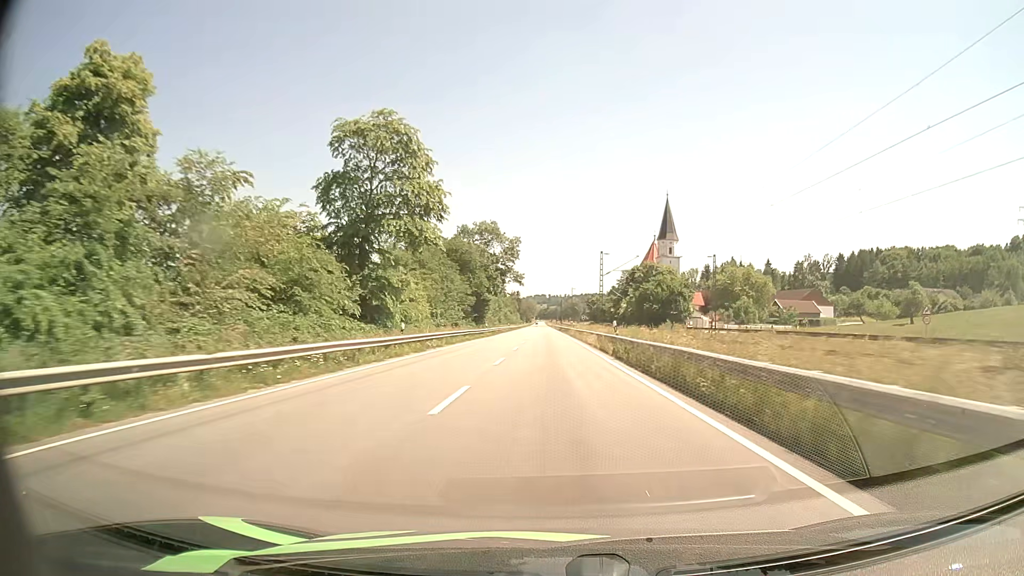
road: primary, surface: asphalt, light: Day
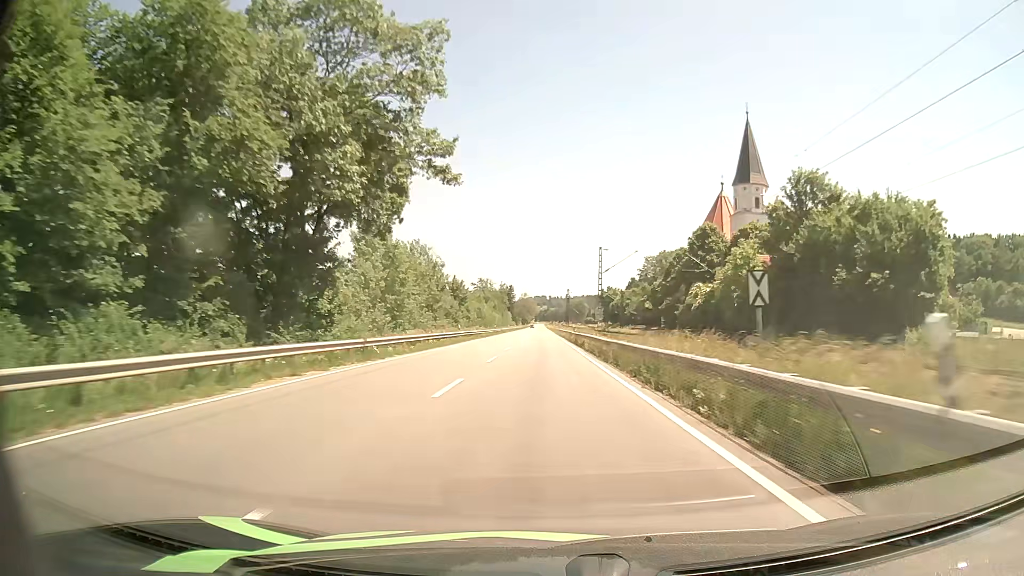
(0.0, +70.1) m; 0°
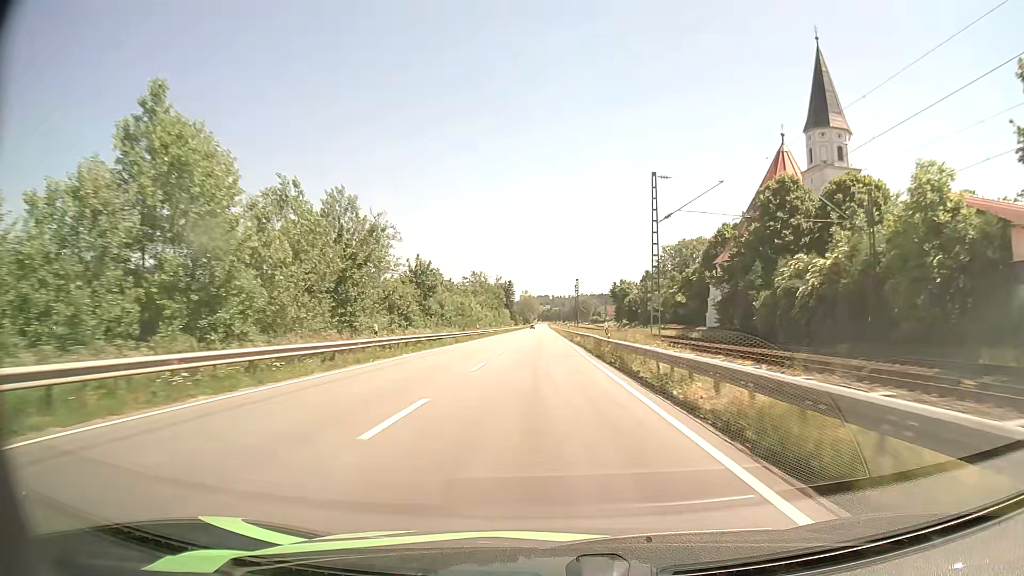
(-0.1, +28.9) m; 0°
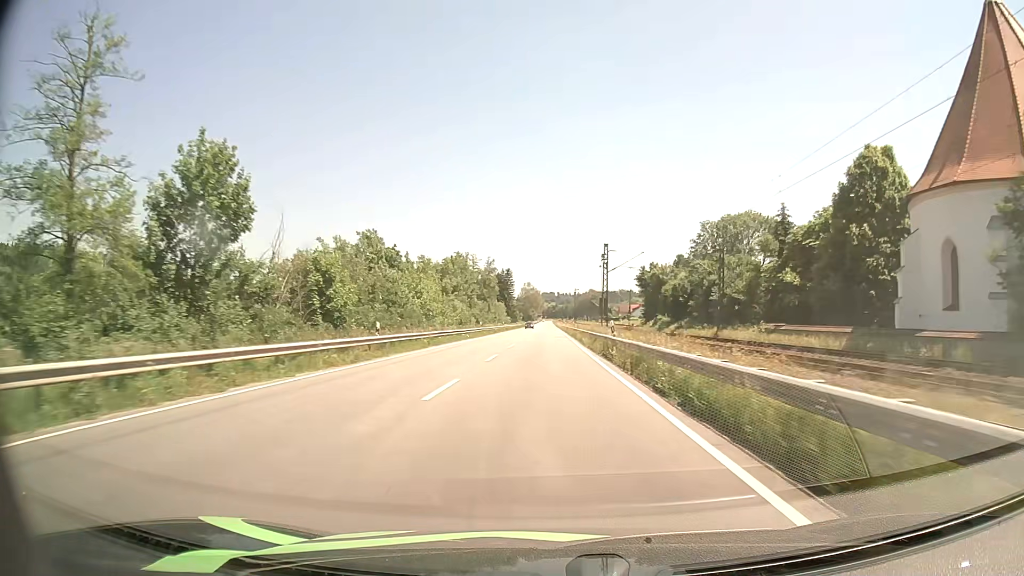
(-0.3, +44.6) m; -1°
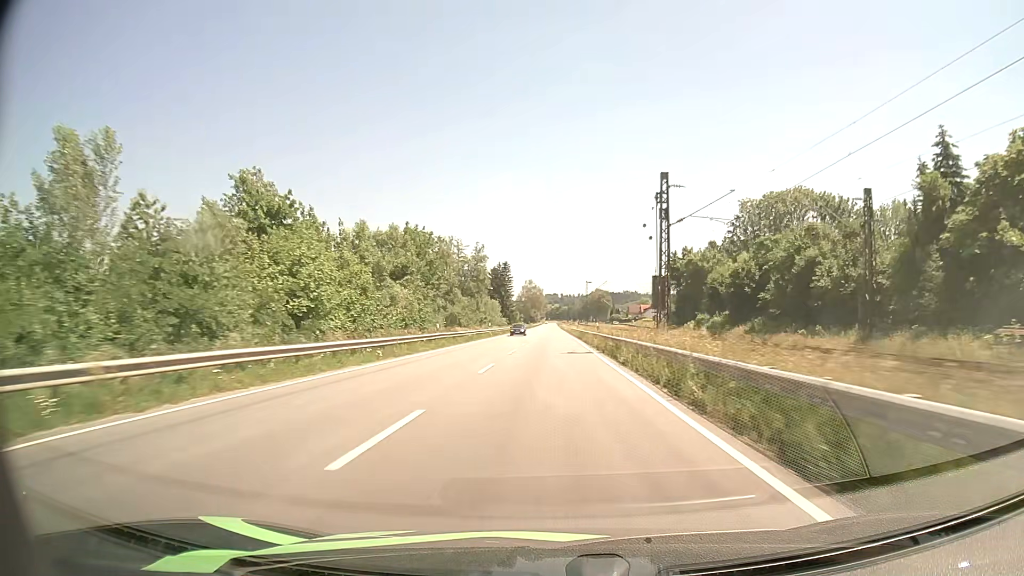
(0.0, +29.9) m; 0°
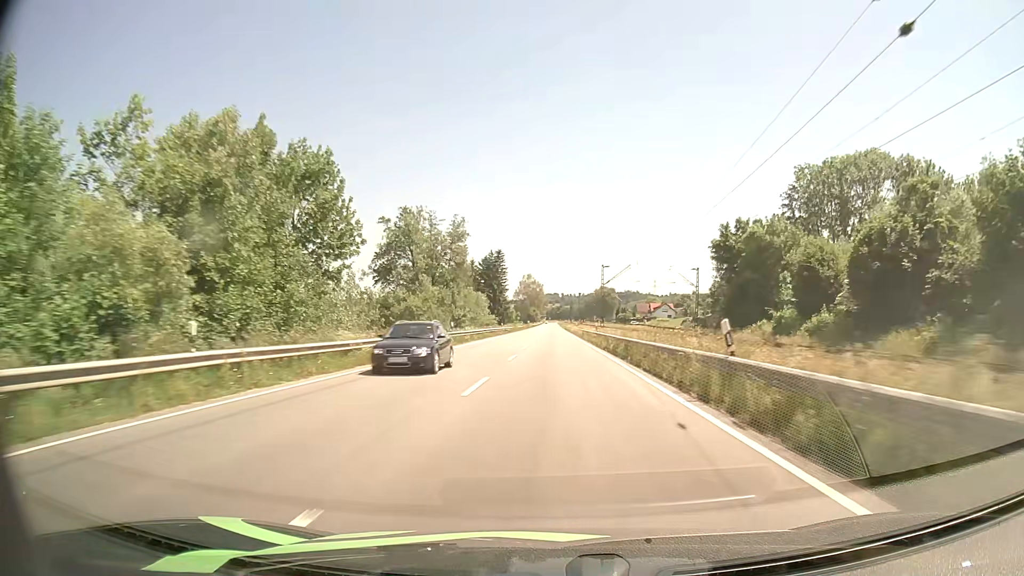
(-0.1, +29.8) m; 0°
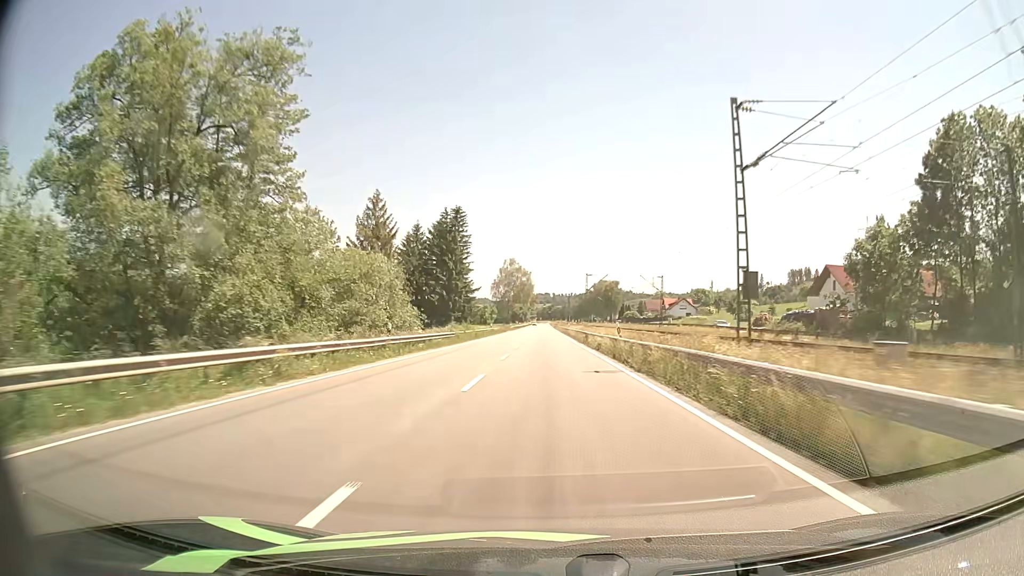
(+0.5, +59.5) m; +1°
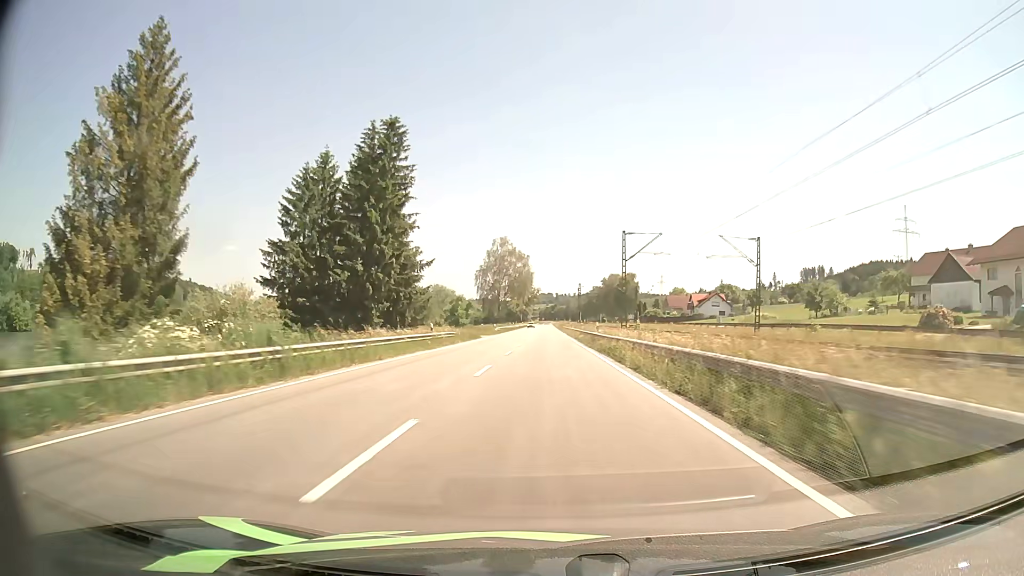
(-0.1, +44.7) m; 0°
(0, +10) (0, +20) (0, +30) (0, +40) (0, +50) (0, +60) (0, +70) (0, +80) (0, +90) (0, +100) m
